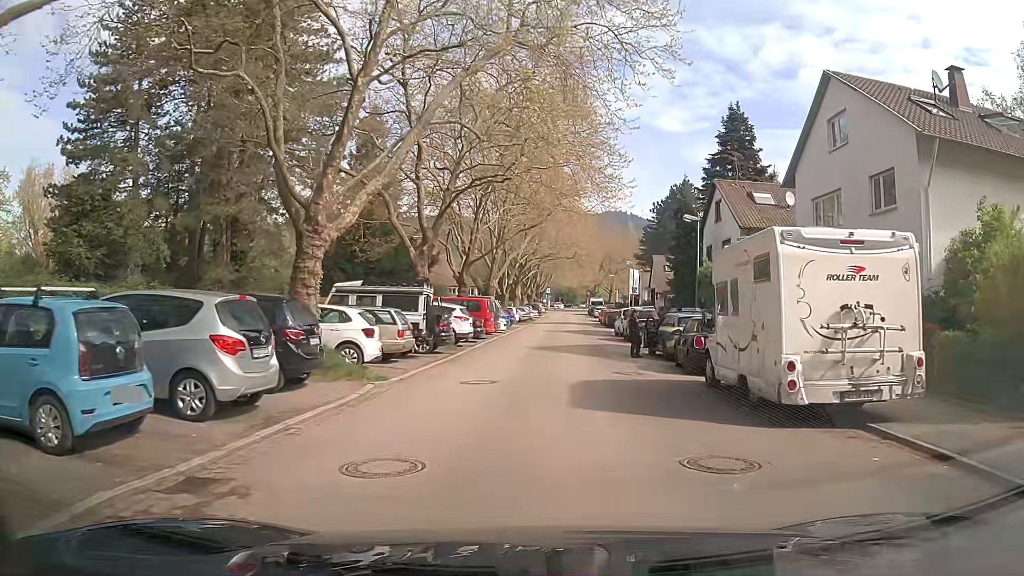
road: unclassified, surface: asphalt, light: Day
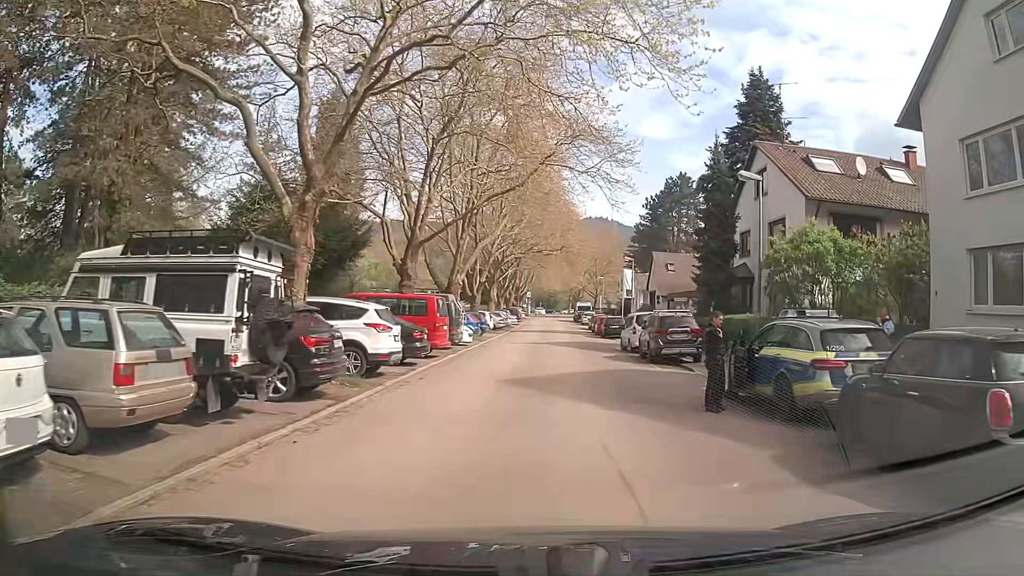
(+0.3, +11.7) m; +1°
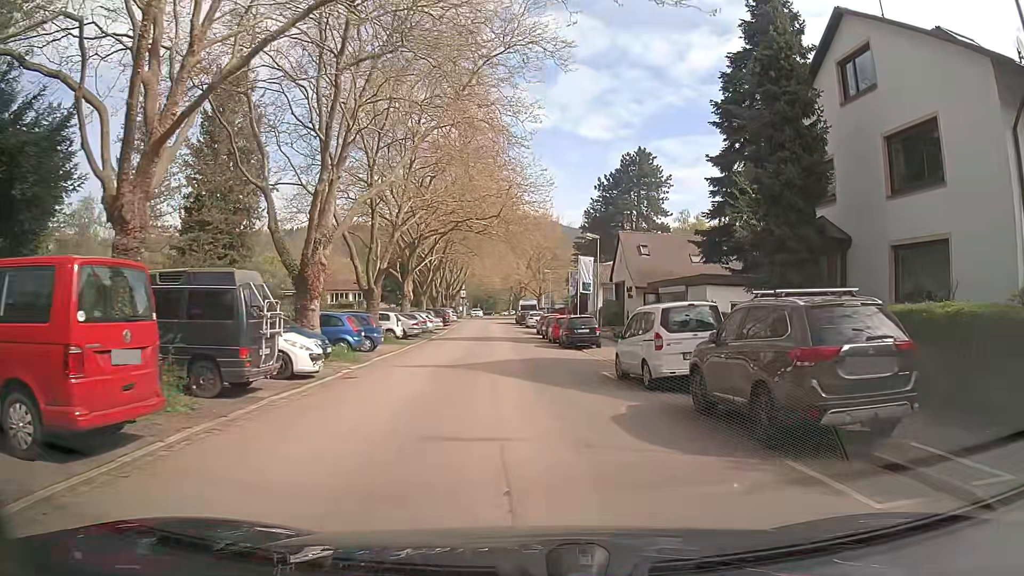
(+0.9, +15.6) m; +4°
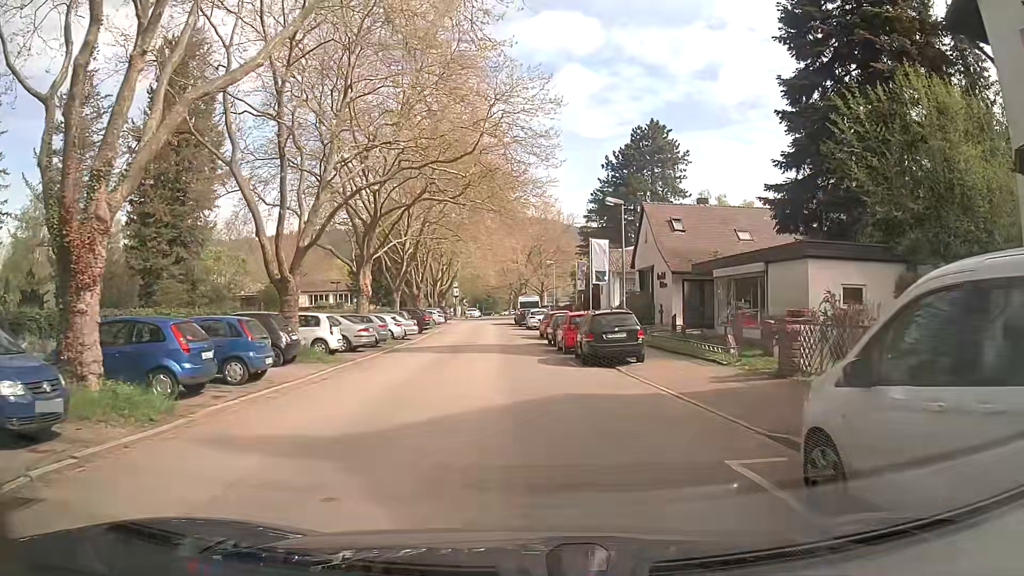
(+0.4, +11.6) m; +2°
